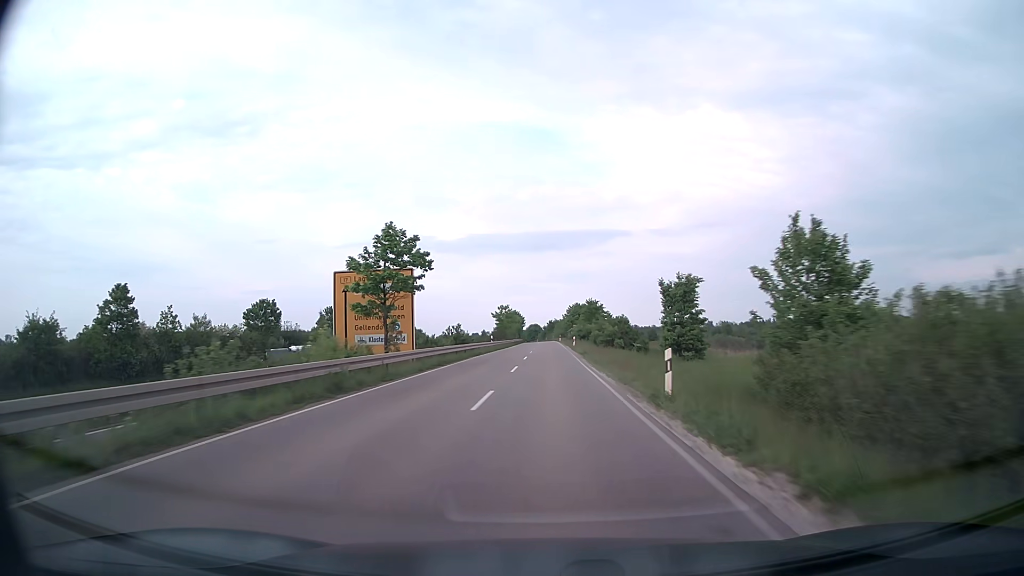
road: secondary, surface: asphalt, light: Day
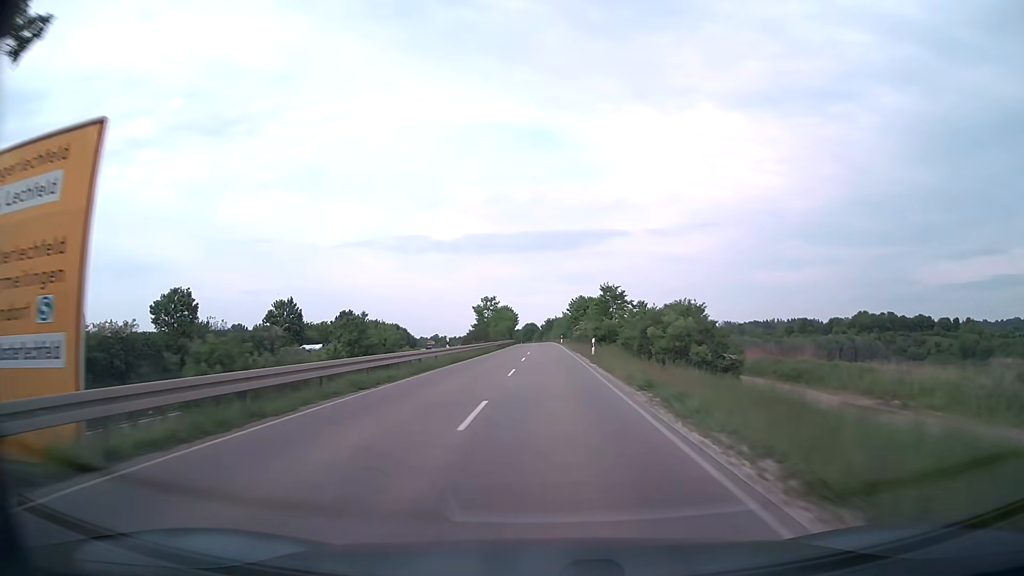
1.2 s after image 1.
(+0.1, +26.6) m; 0°
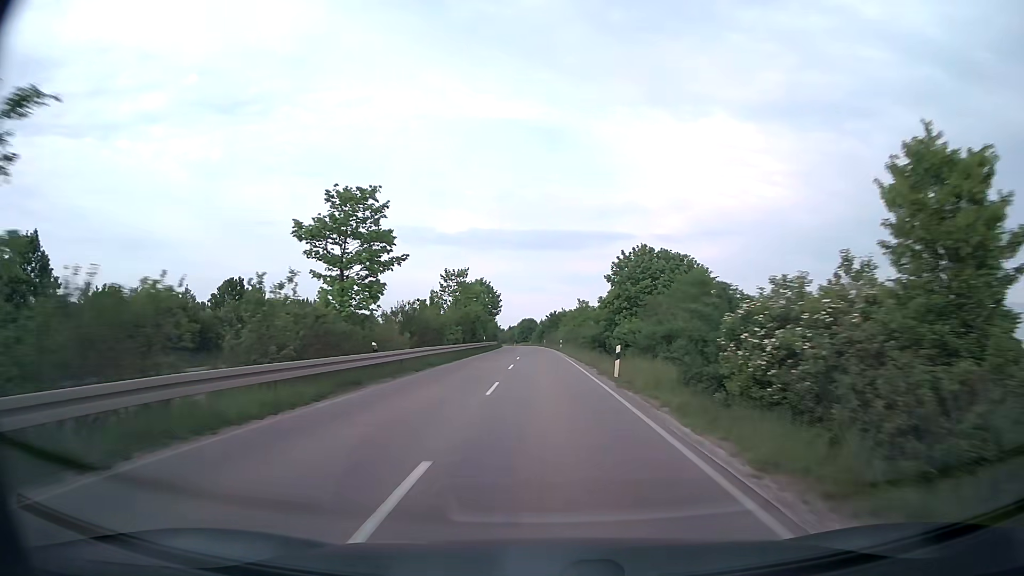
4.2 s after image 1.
(+0.1, +66.6) m; 0°
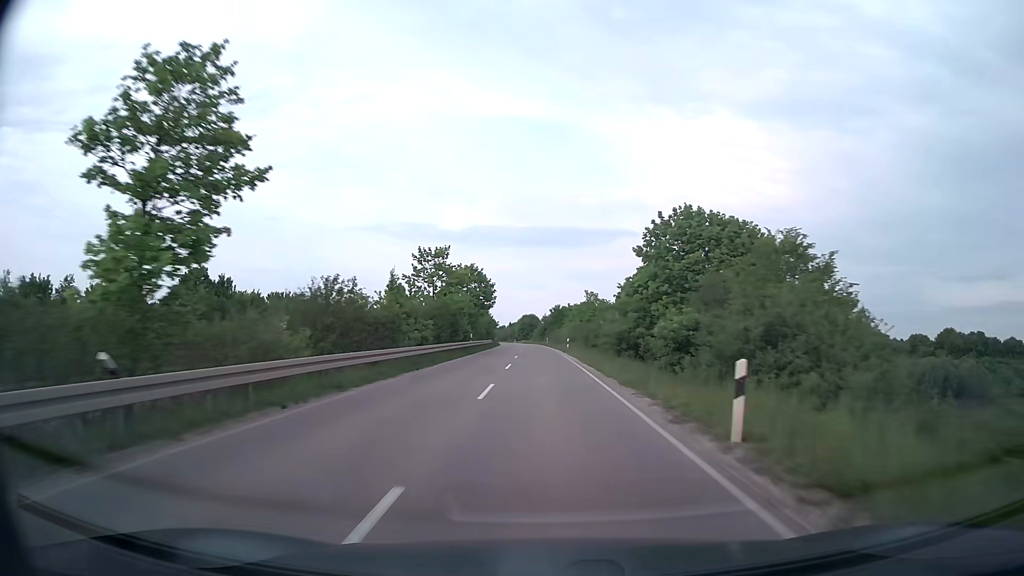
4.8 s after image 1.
(0.0, +13.3) m; 0°
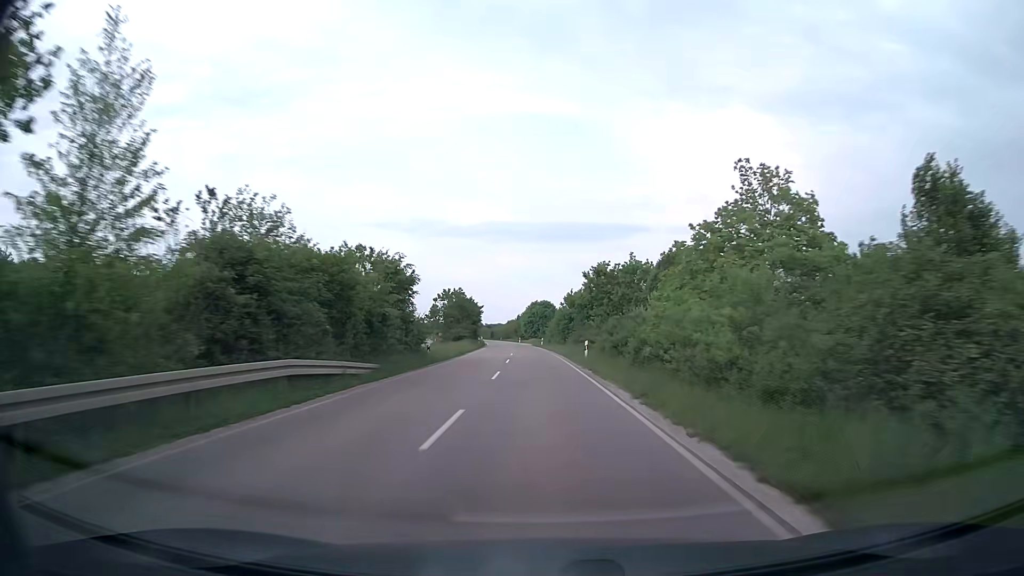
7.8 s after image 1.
(-0.8, +66.1) m; -1°
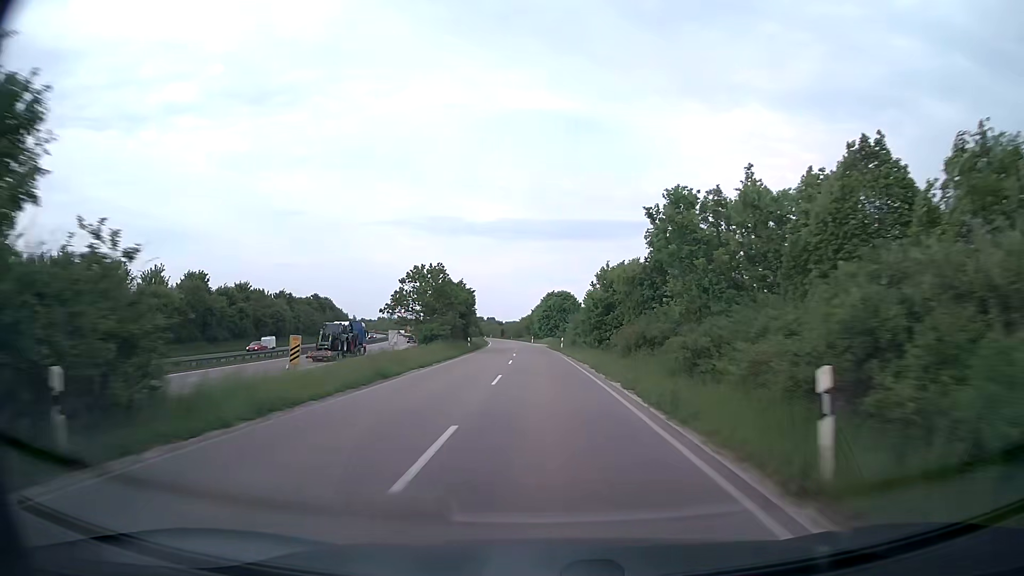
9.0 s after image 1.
(-0.4, +26.2) m; -1°
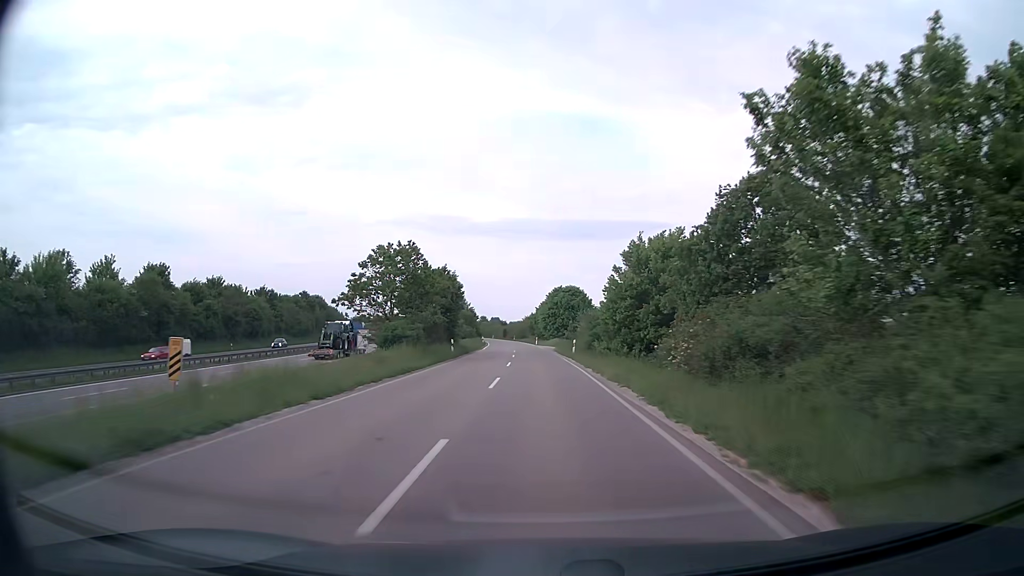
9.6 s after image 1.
(-0.1, +13.0) m; 0°
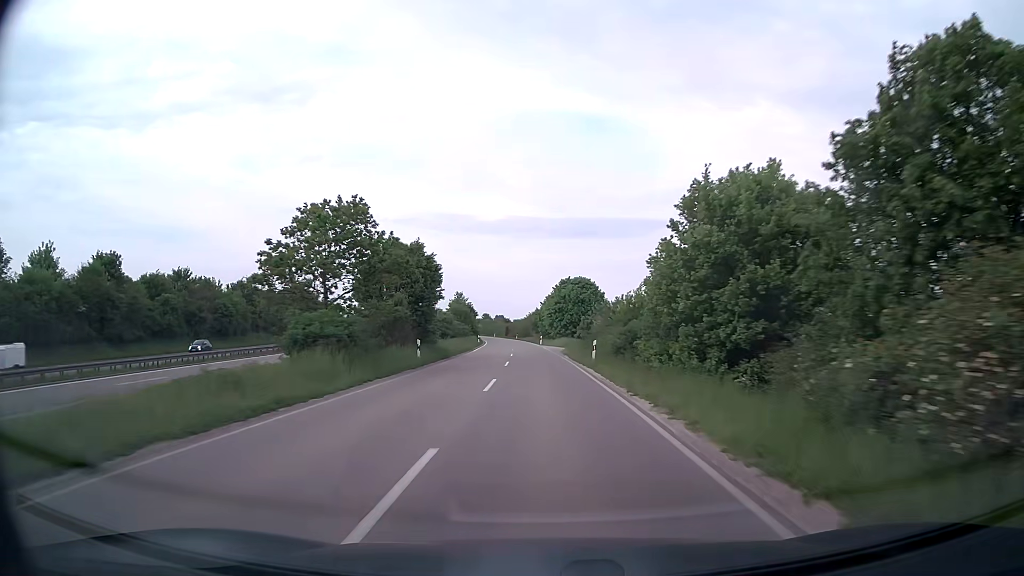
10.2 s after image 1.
(-0.1, +13.0) m; -1°
